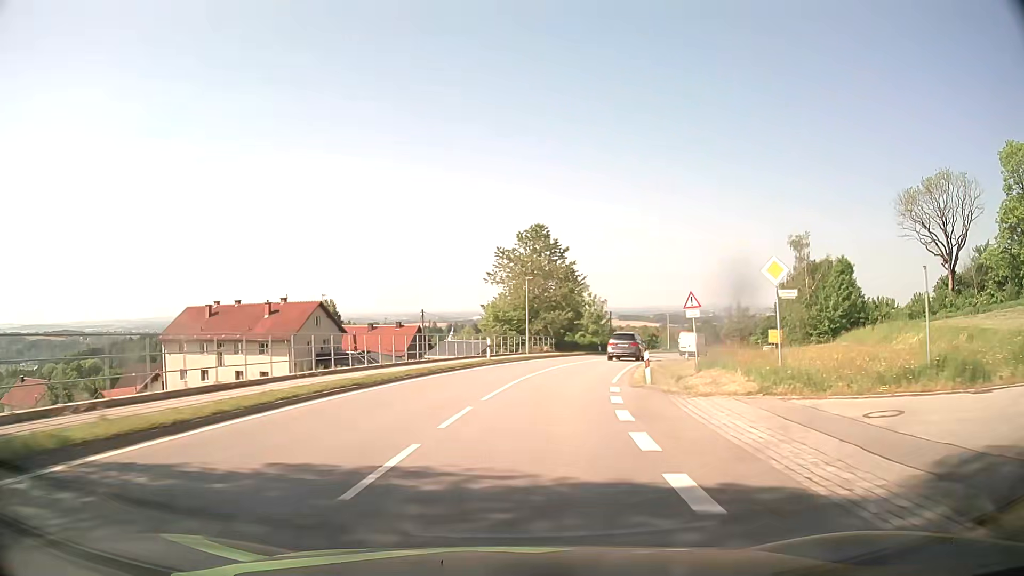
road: secondary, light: Day
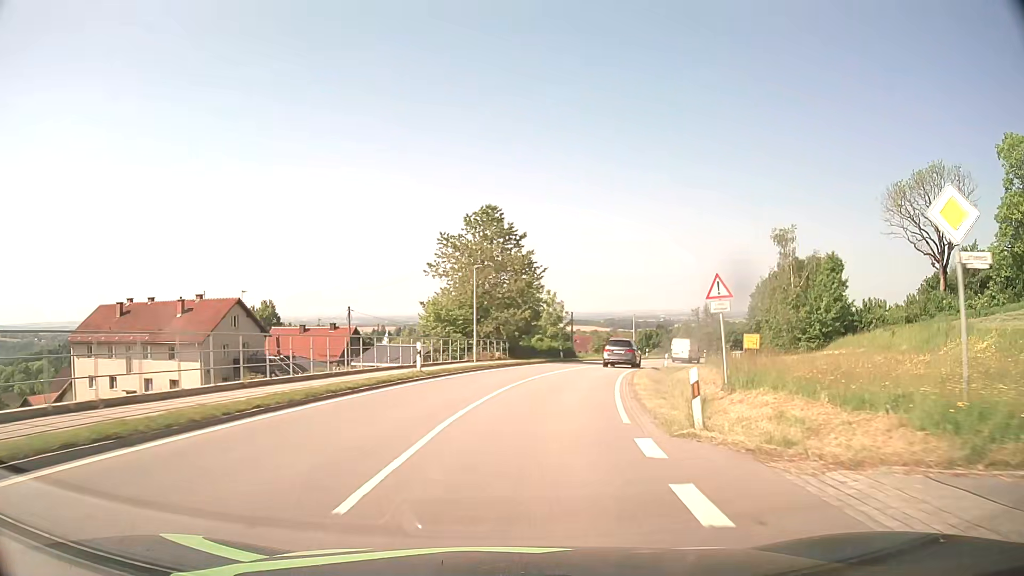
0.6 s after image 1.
(+0.3, +9.4) m; +4°
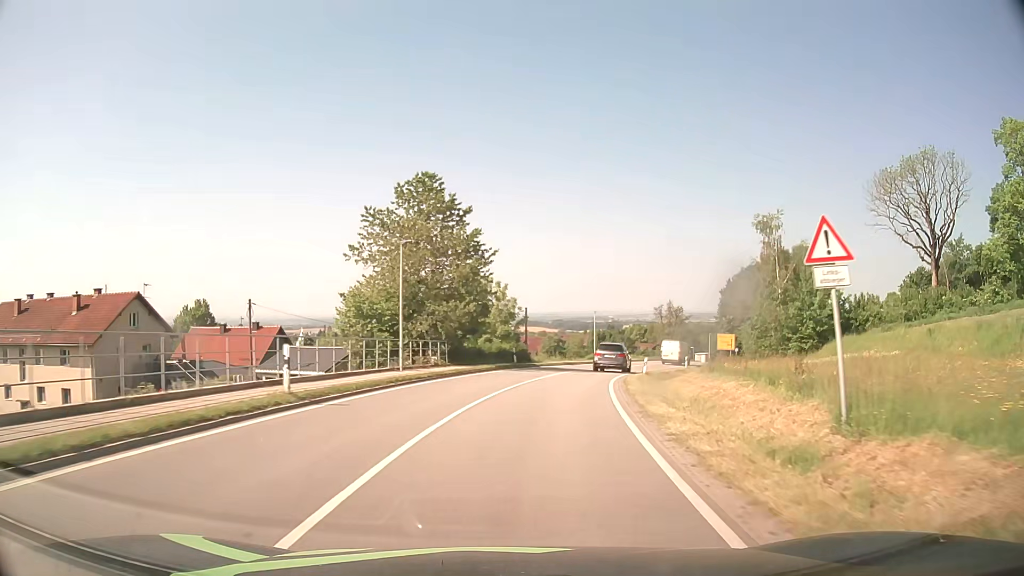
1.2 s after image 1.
(+0.3, +9.4) m; +4°
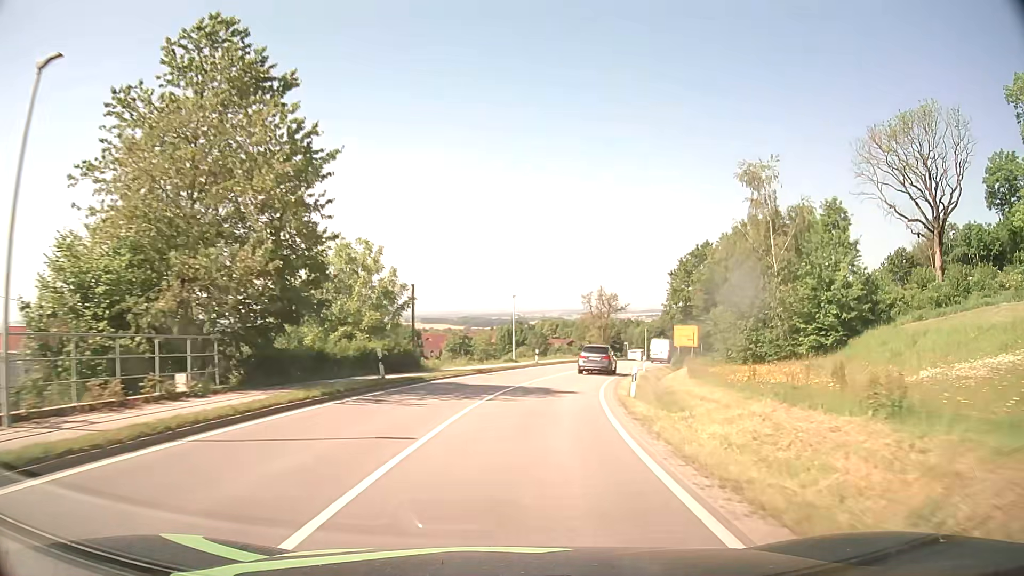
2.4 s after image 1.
(+1.4, +19.1) m; +8°
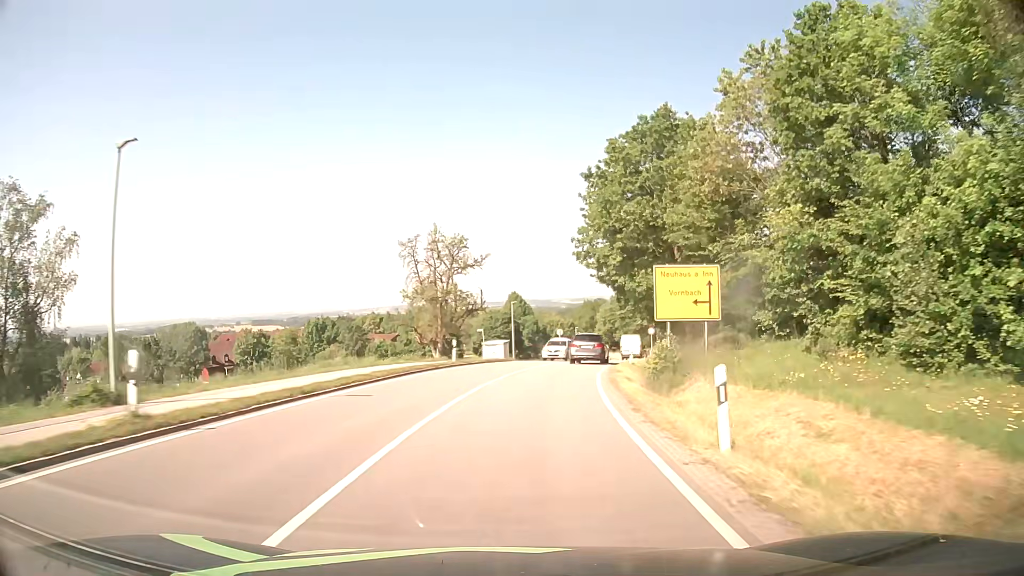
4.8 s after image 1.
(+5.0, +39.3) m; +14°
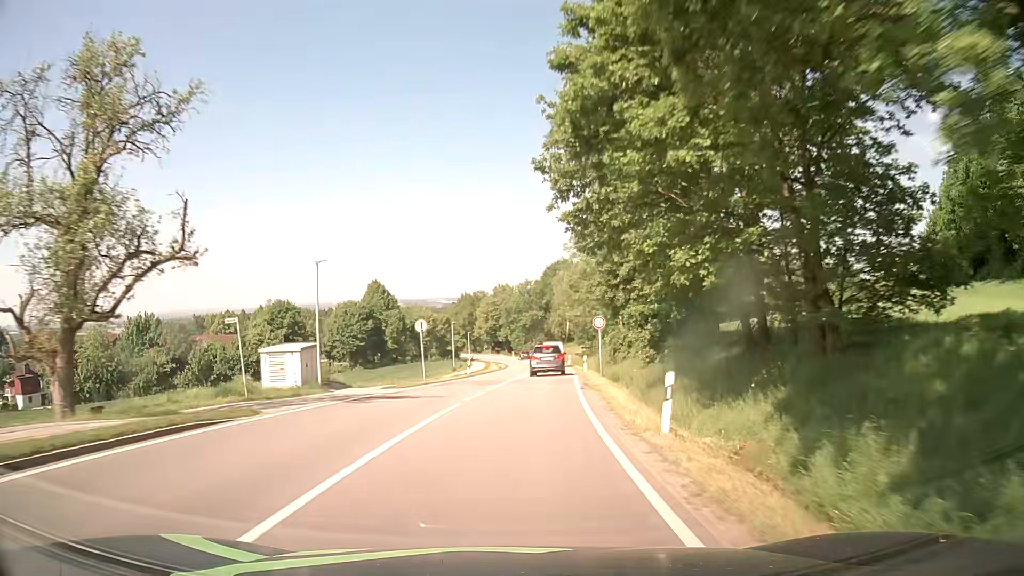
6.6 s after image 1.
(+3.0, +30.5) m; +10°
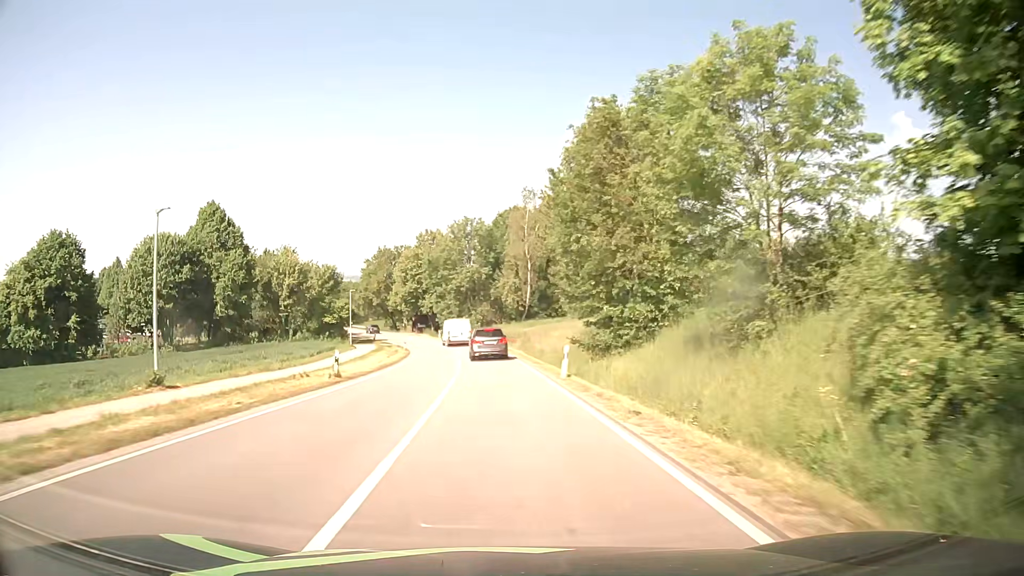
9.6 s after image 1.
(+3.7, +52.0) m; +6°
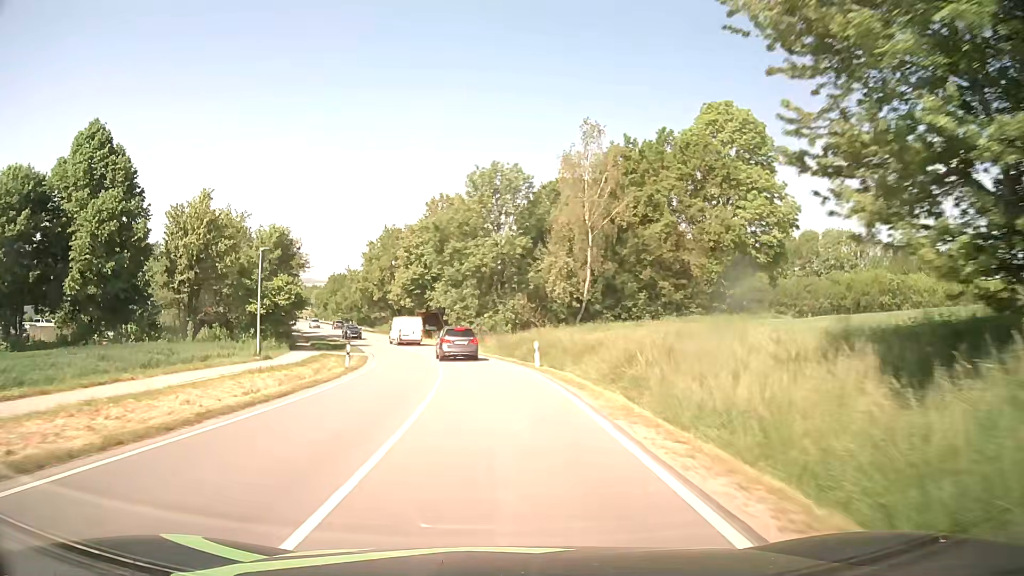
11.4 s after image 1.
(-0.8, +30.4) m; -3°
(0, +10) (-1, +20) (-2, +30) (-3, +40) (-6, +50) (-9, +59) (-12, +69) (-15, +78) (-19, +87) (-23, +96) m
